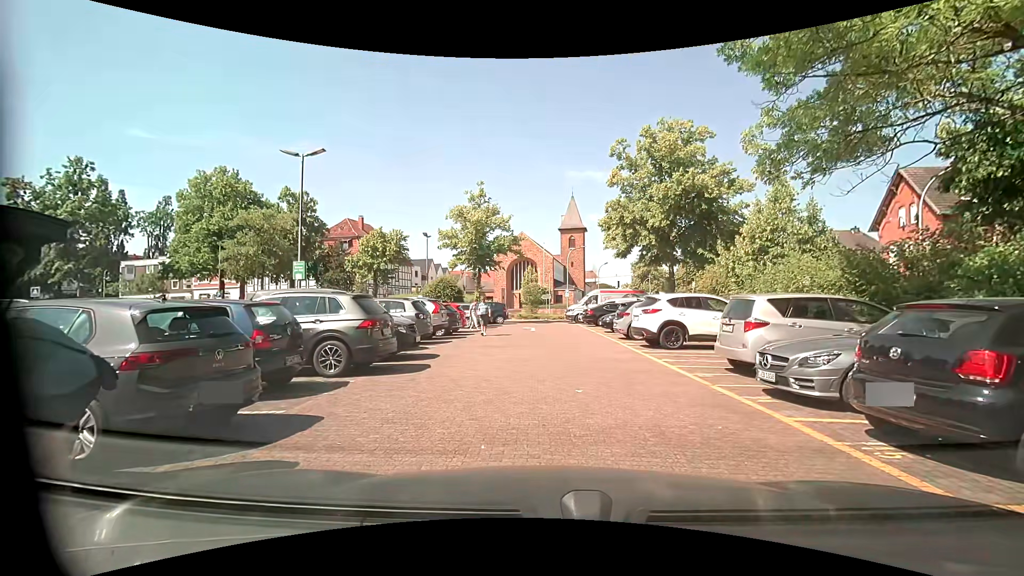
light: Day
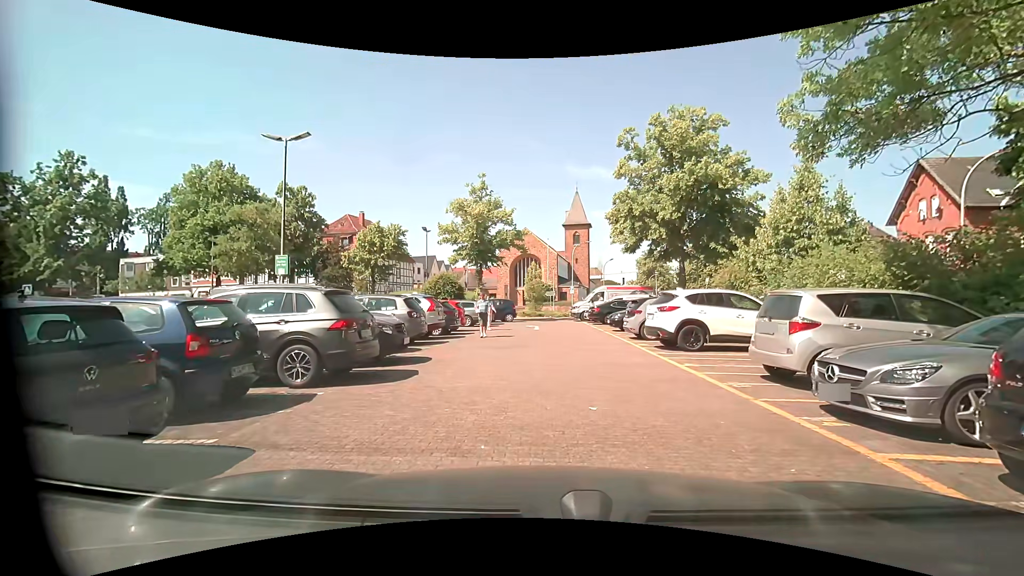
(0.0, +1.4) m; 0°
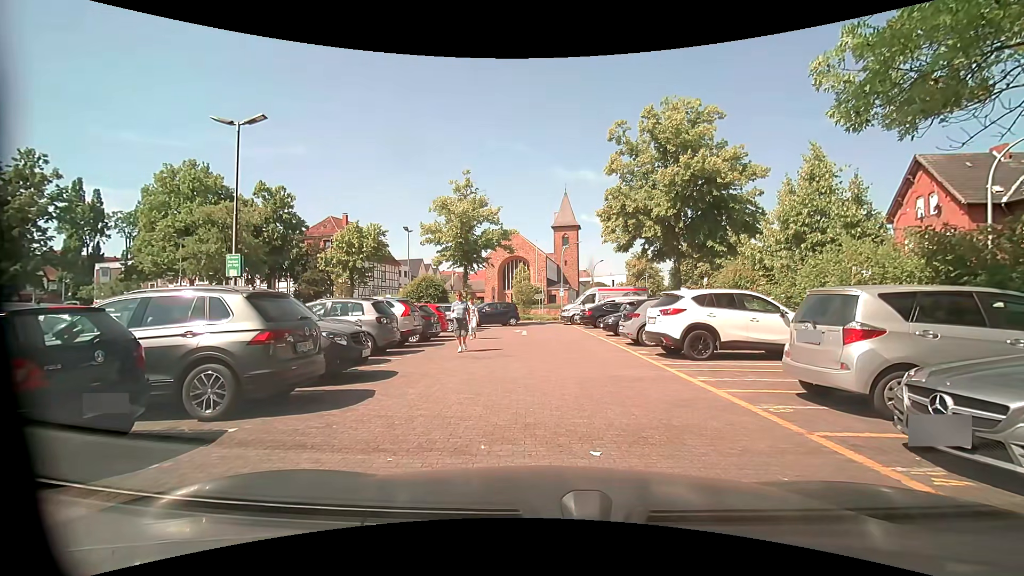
(0.0, +1.8) m; 0°
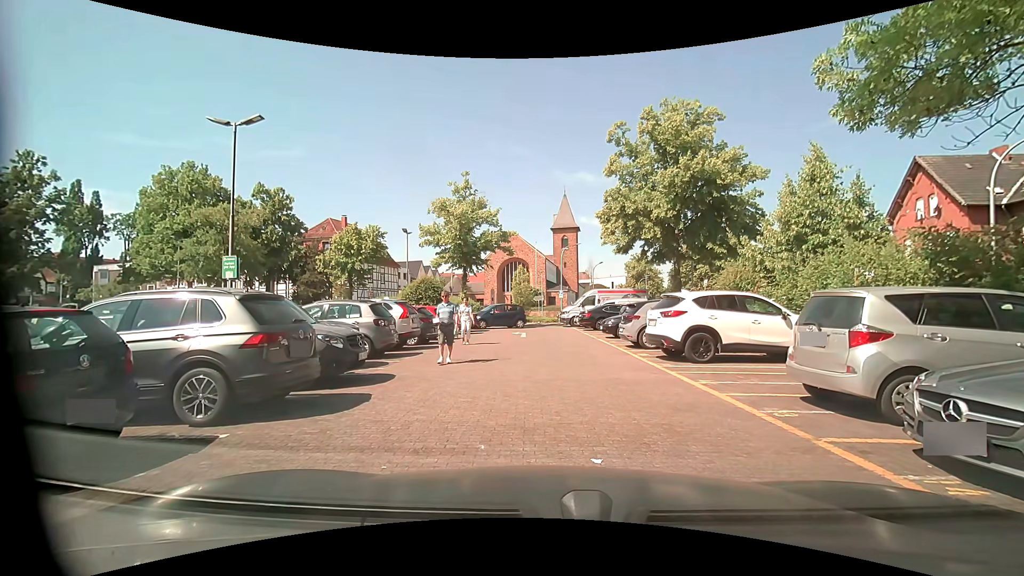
(0.0, +0.2) m; 0°
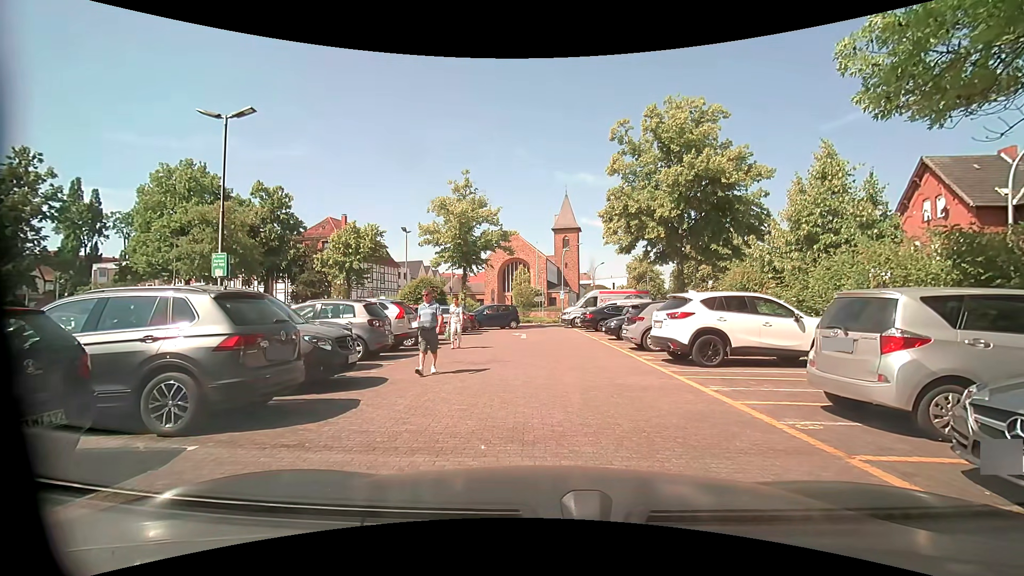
(0.0, +0.5) m; 0°
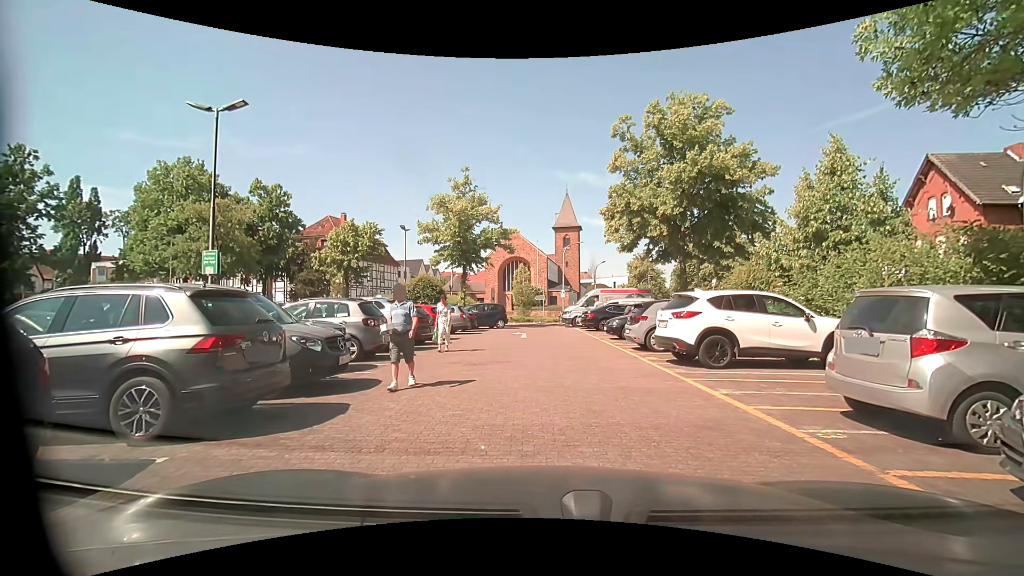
(0.0, +0.4) m; 0°
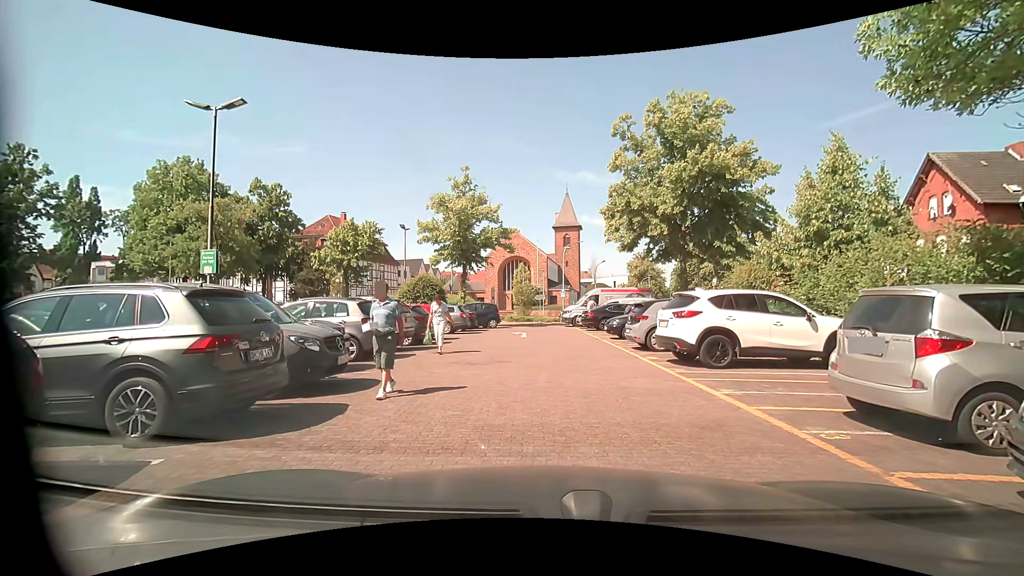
(0.0, +0.1) m; 0°
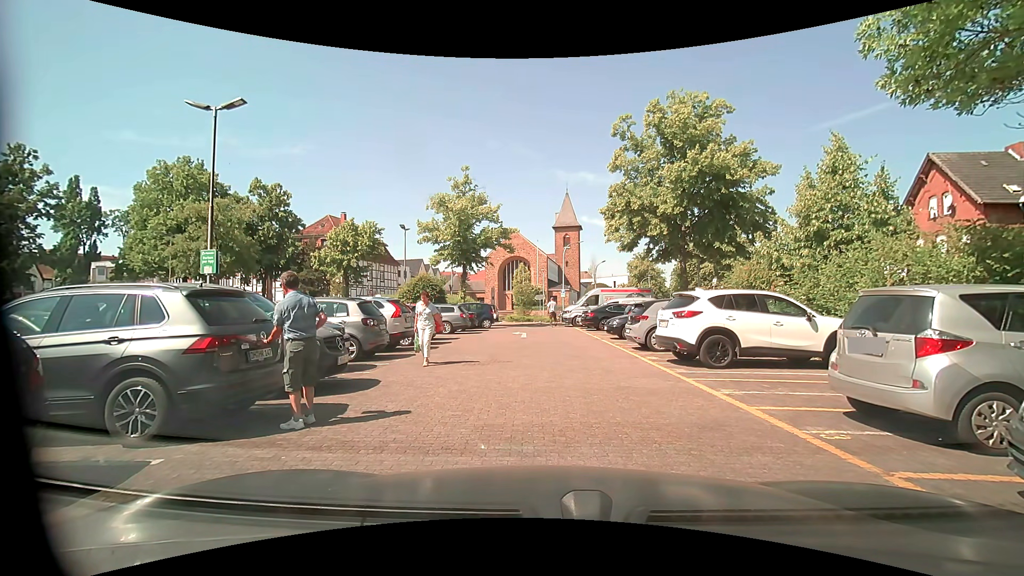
(0.0, +0.1) m; 0°
